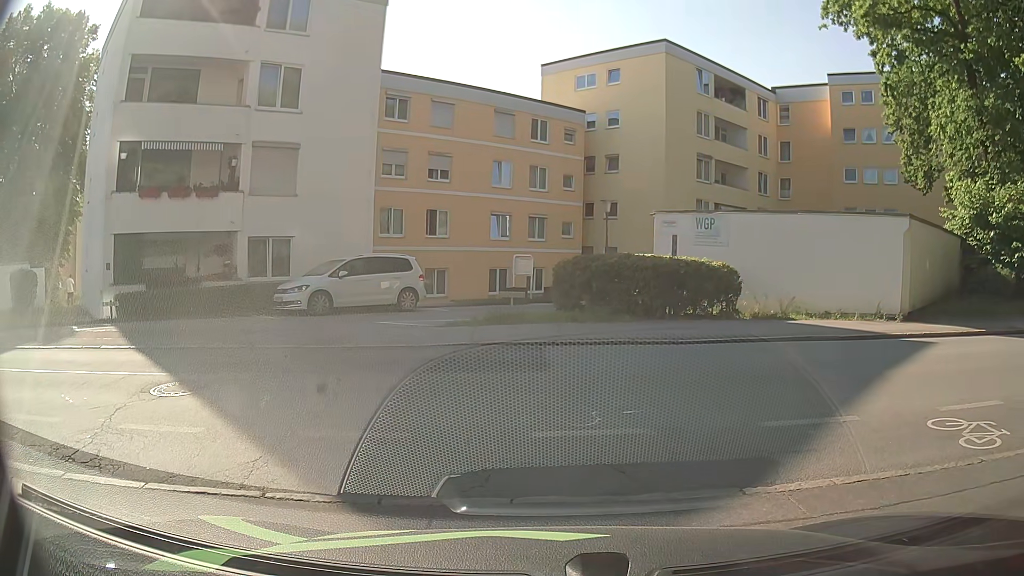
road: residential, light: Day
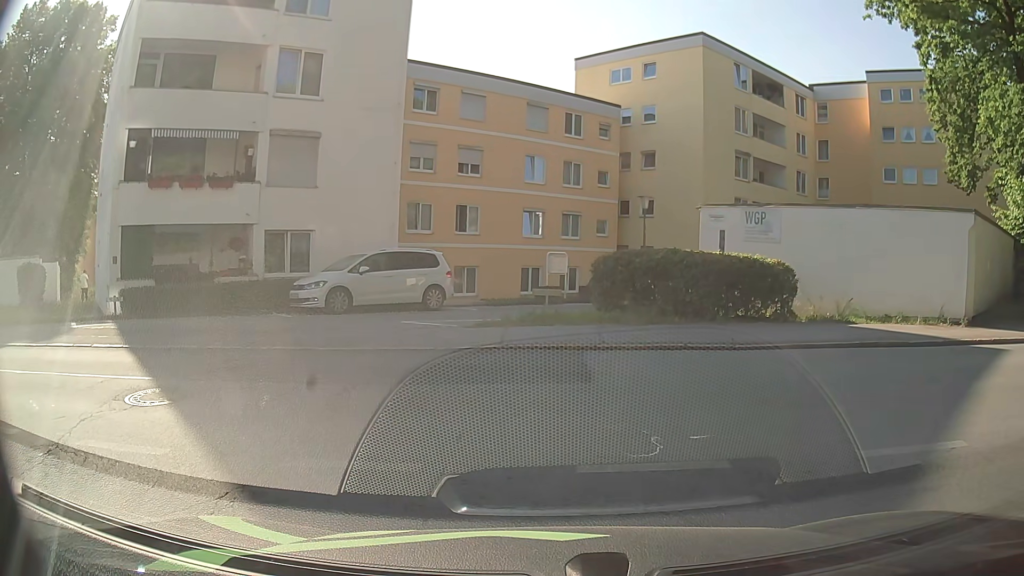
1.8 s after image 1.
(0.0, +1.2) m; 0°
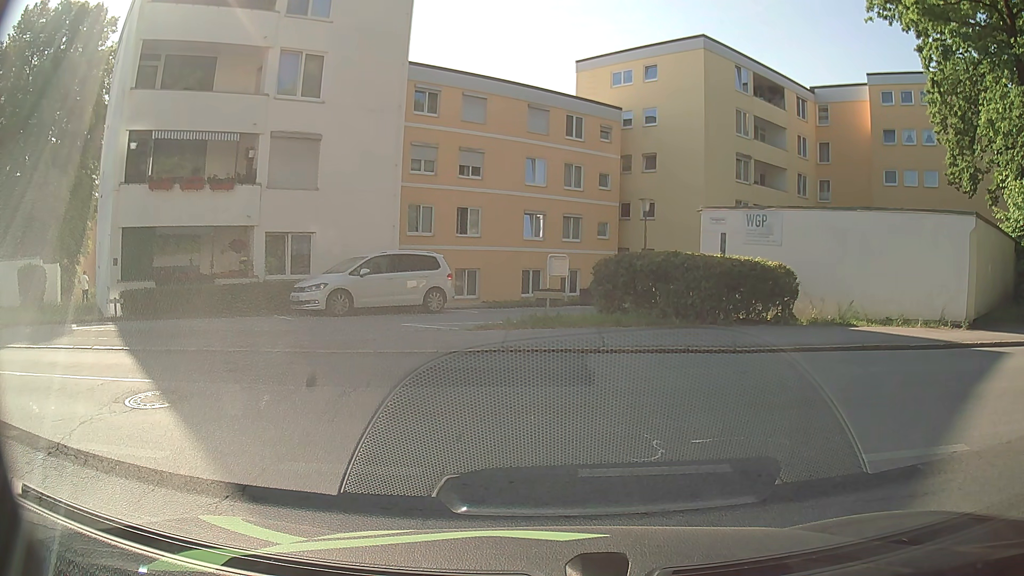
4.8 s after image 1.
(0.0, +0.1) m; 0°
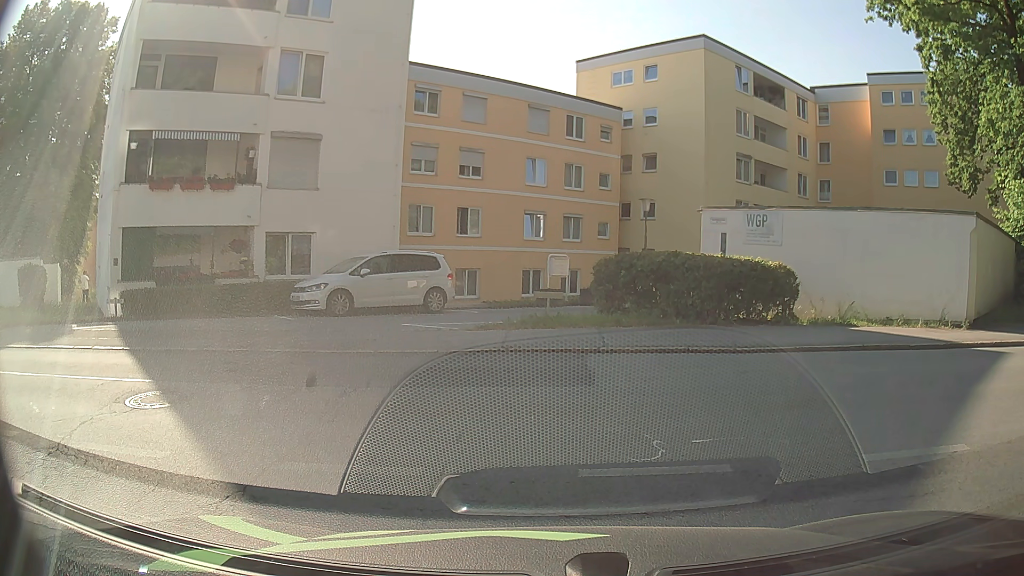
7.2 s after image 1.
(0.0, 0.0) m; 0°
